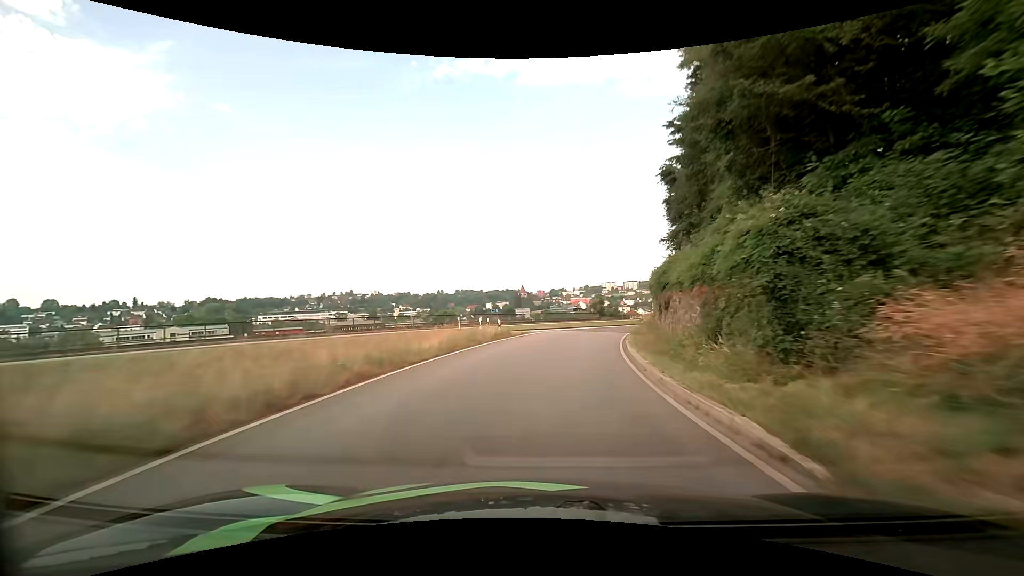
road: primary_link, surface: asphalt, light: Day
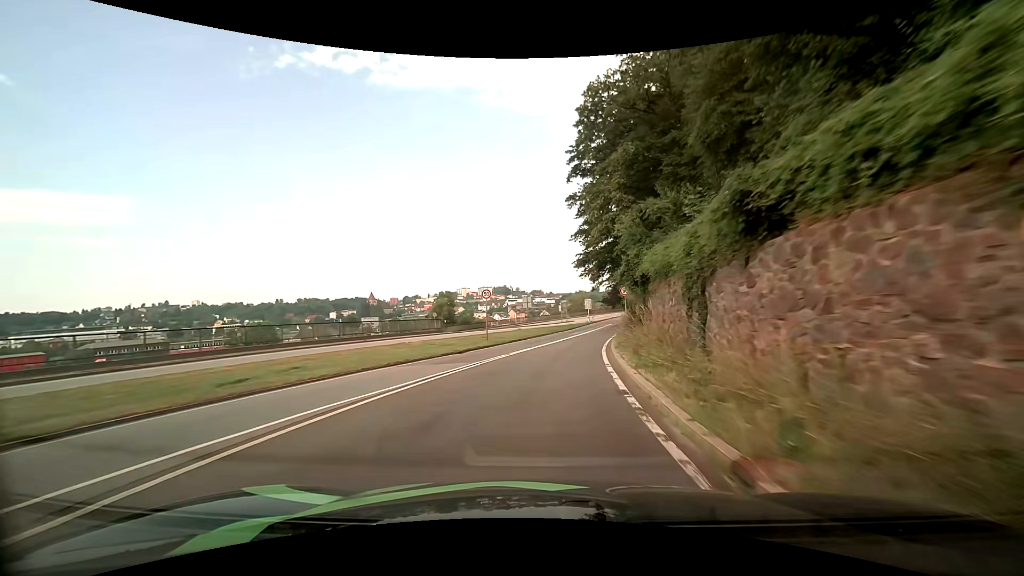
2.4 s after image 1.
(+6.1, +40.6) m; +17°
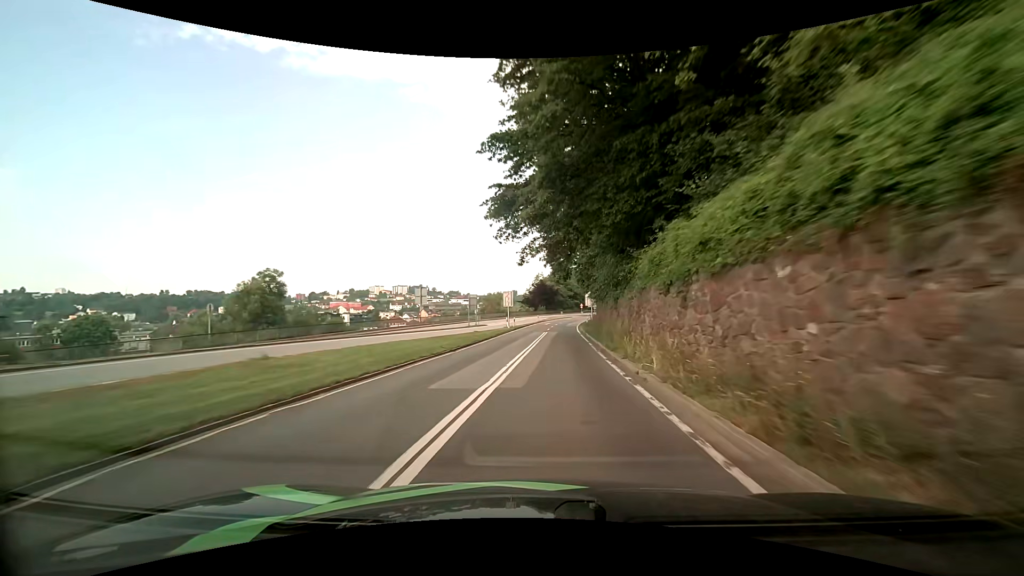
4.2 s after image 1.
(+2.8, +31.8) m; +10°
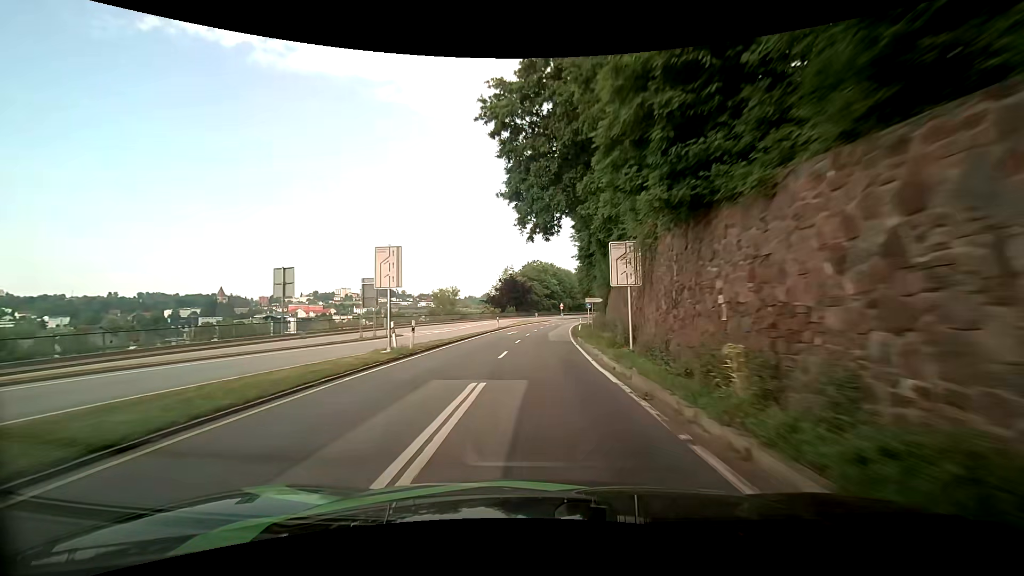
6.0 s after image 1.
(+1.5, +33.2) m; +4°
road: primary
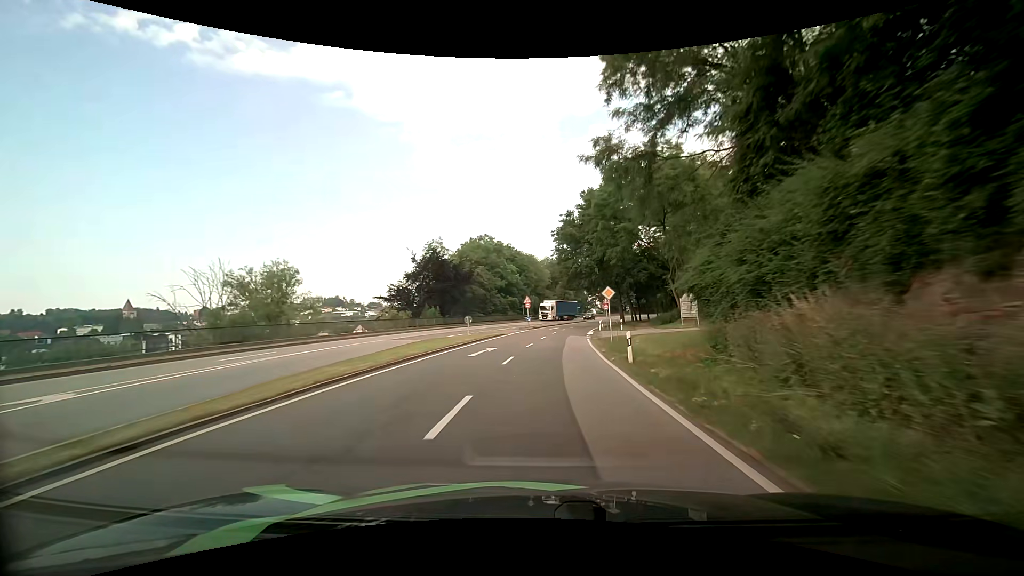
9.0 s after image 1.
(+1.1, +55.7) m; +4°
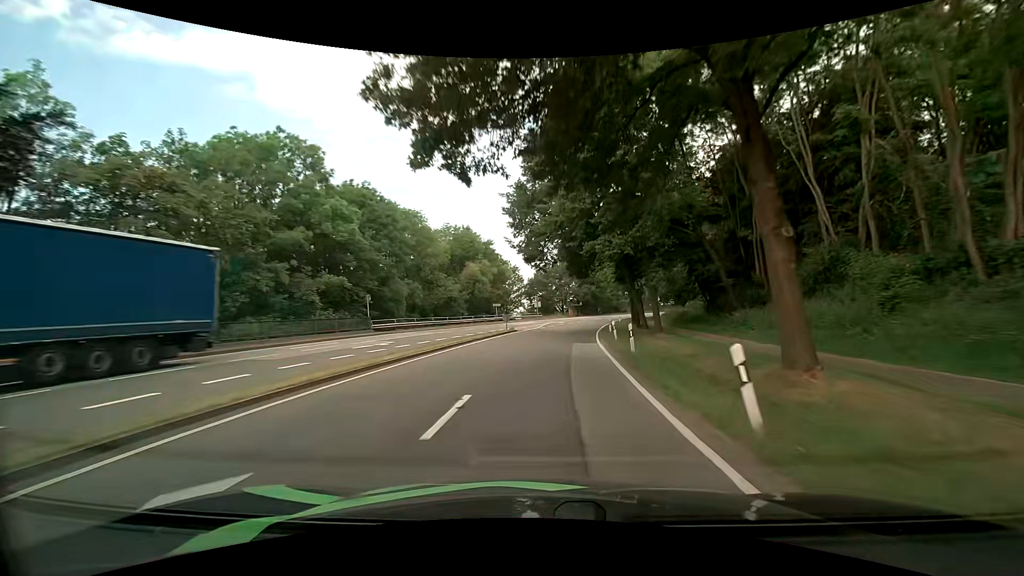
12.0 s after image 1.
(+4.1, +54.2) m; +9°
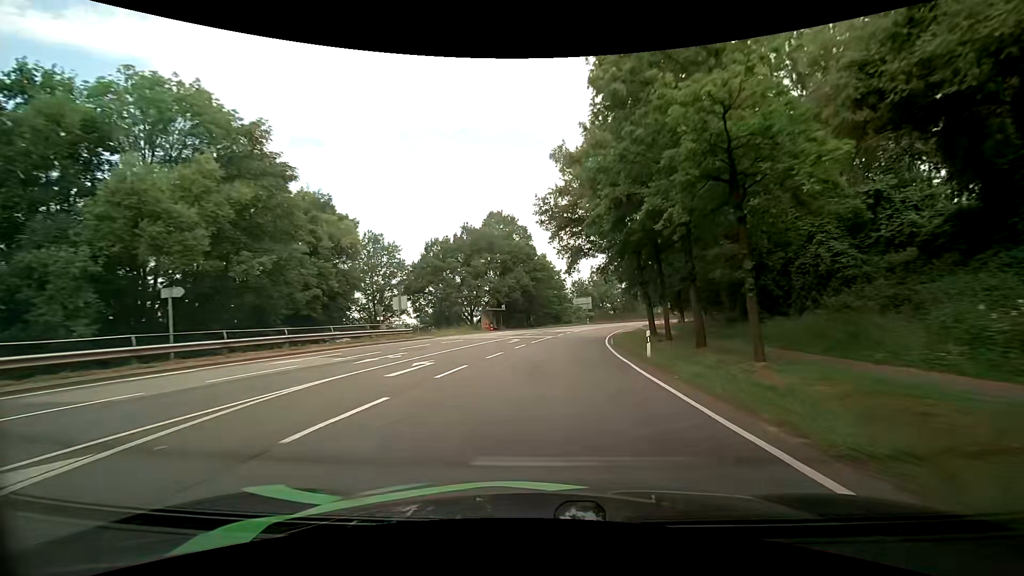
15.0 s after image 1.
(+4.3, +54.0) m; +9°
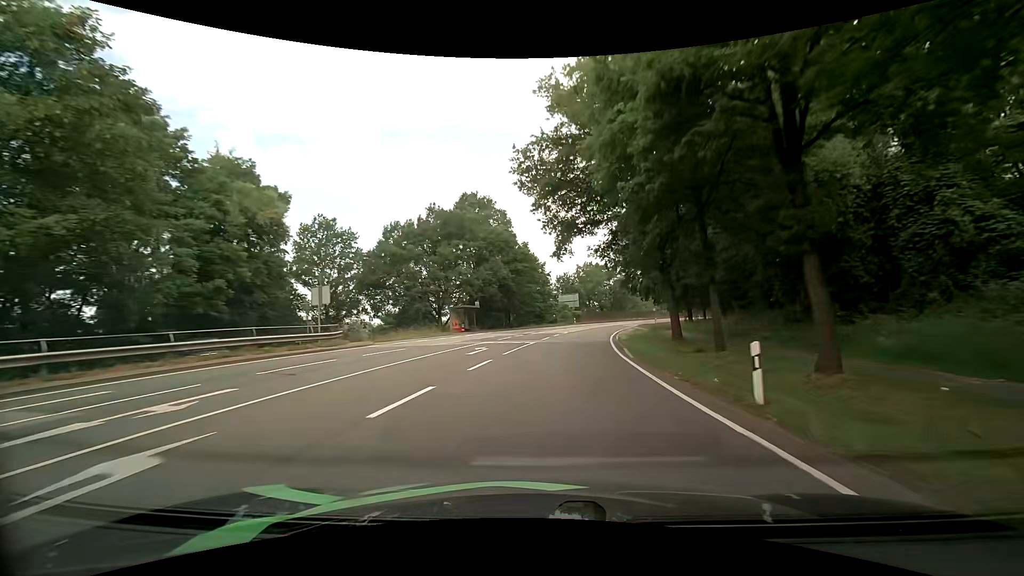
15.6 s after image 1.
(+0.1, +10.9) m; +2°
(0, +10) (+1, +20) (+2, +30) (+3, +40) (+5, +50) (+7, +59) (+10, +69) (+13, +79) (+16, +88) (+19, +97) m
